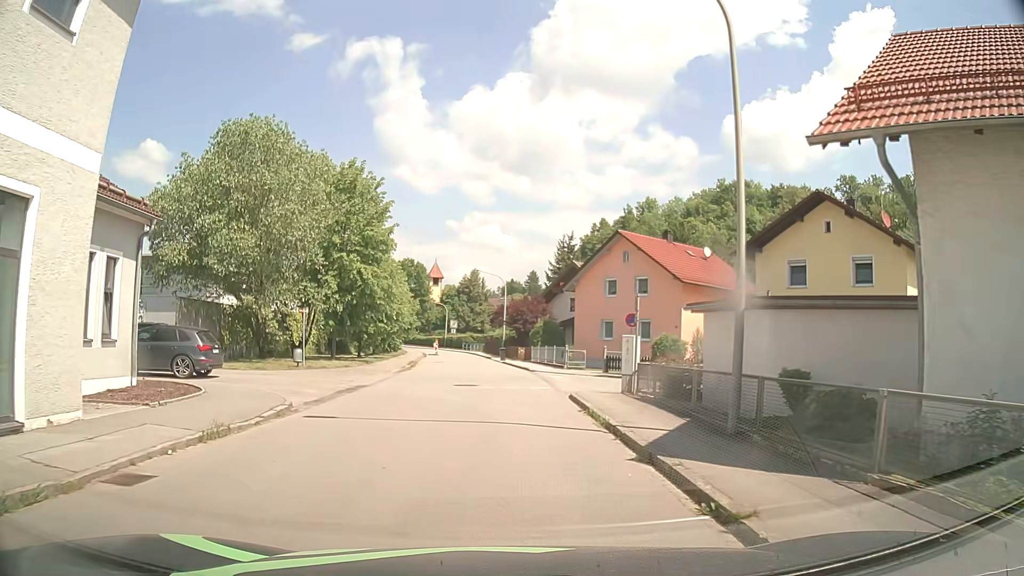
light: Day
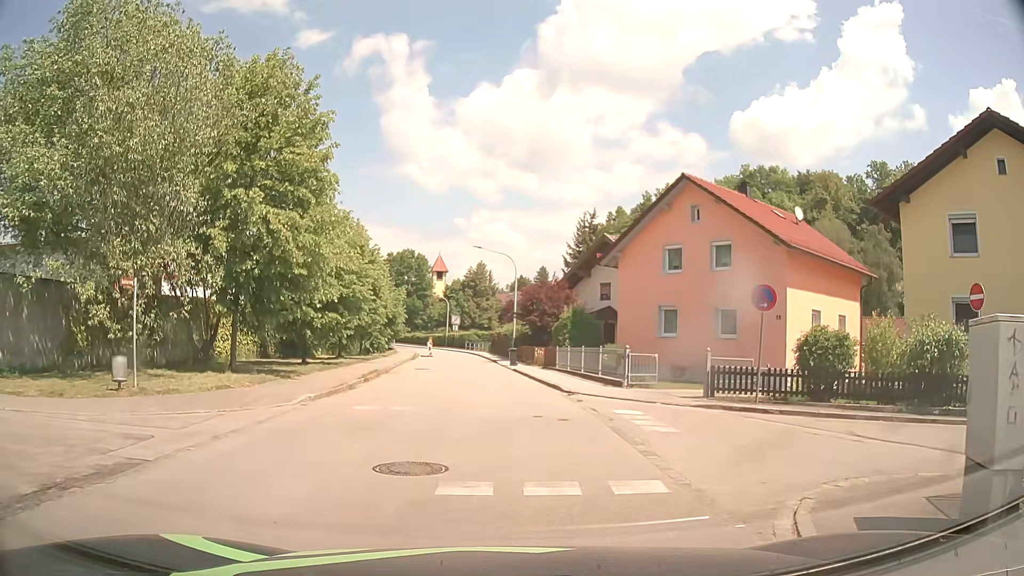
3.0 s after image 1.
(+0.2, +13.2) m; -1°
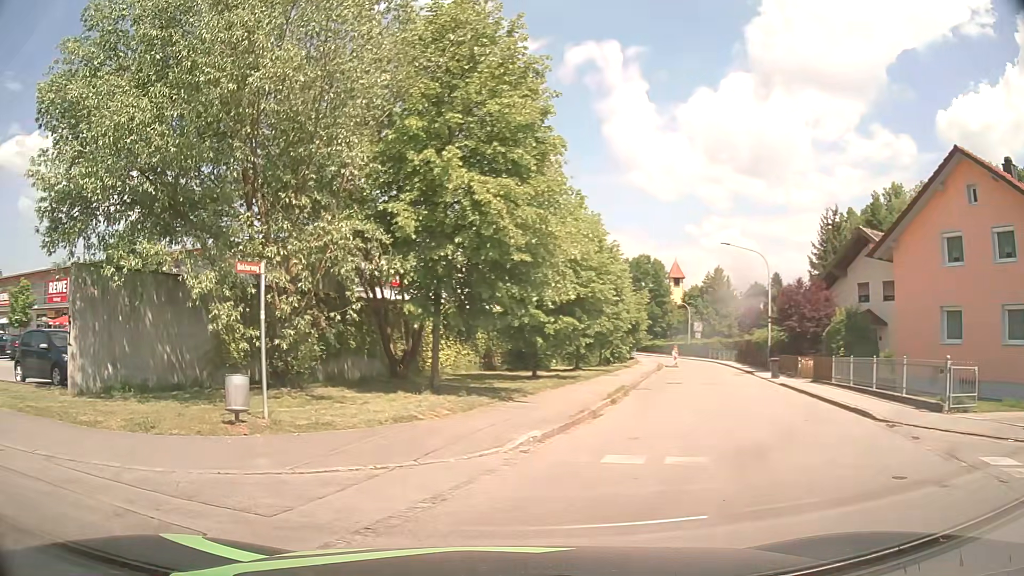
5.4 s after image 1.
(-0.4, +4.8) m; -17°
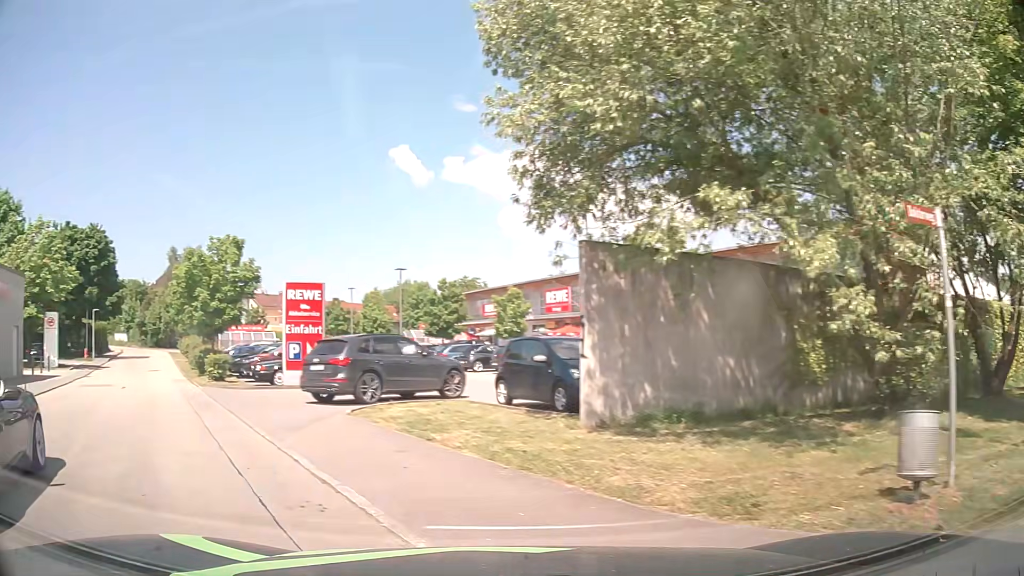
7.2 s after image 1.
(-1.8, +4.3) m; -46°
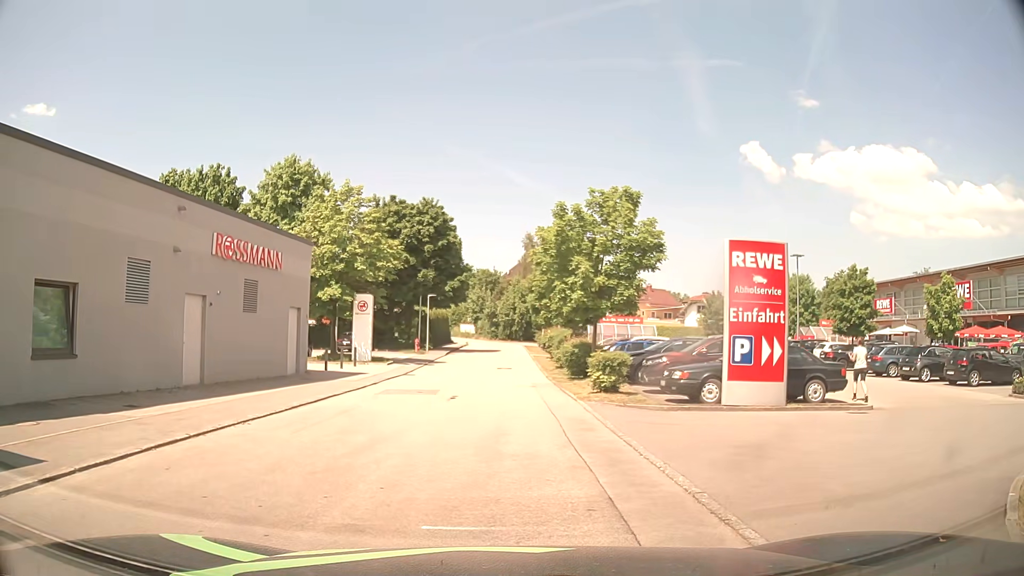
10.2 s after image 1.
(-3.5, +8.3) m; -29°
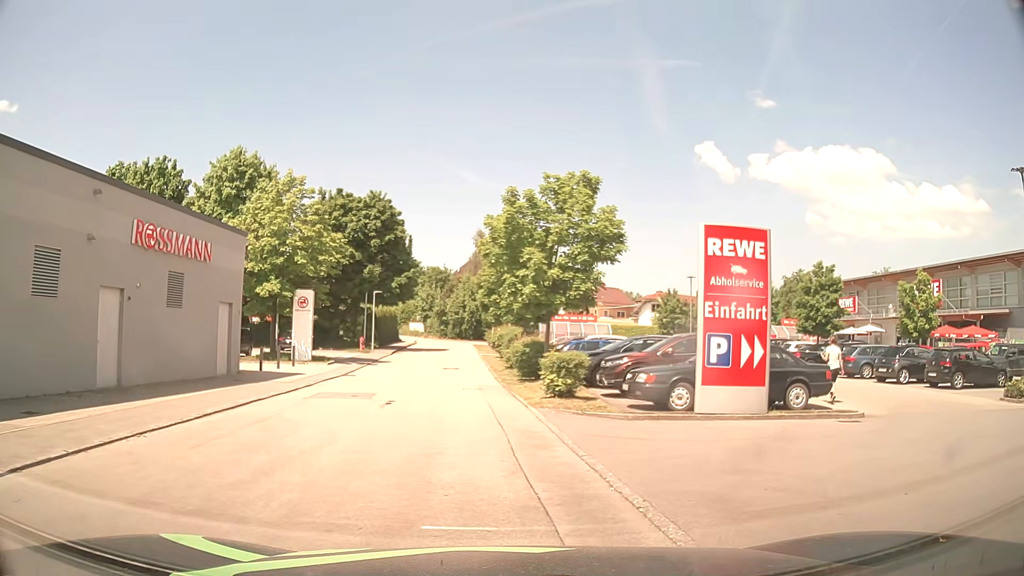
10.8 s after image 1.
(0.0, +1.9) m; +2°
